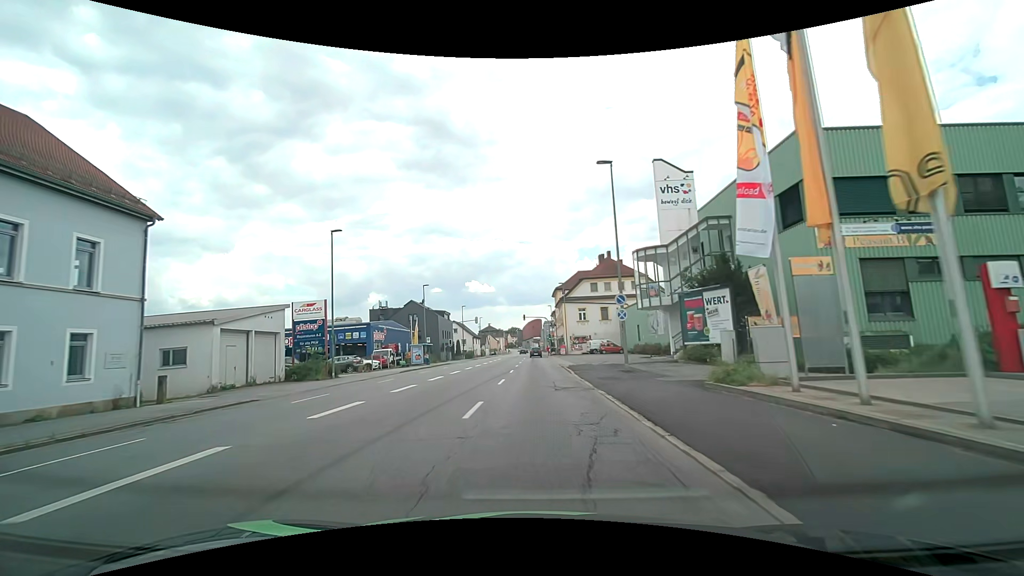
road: tertiary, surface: asphalt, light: Day
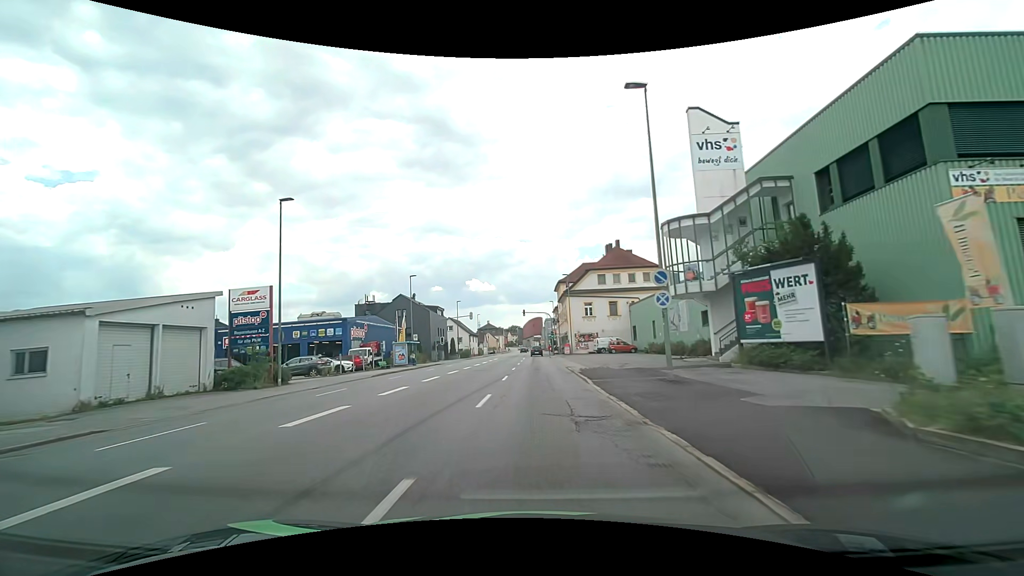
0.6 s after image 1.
(0.0, +7.4) m; 0°
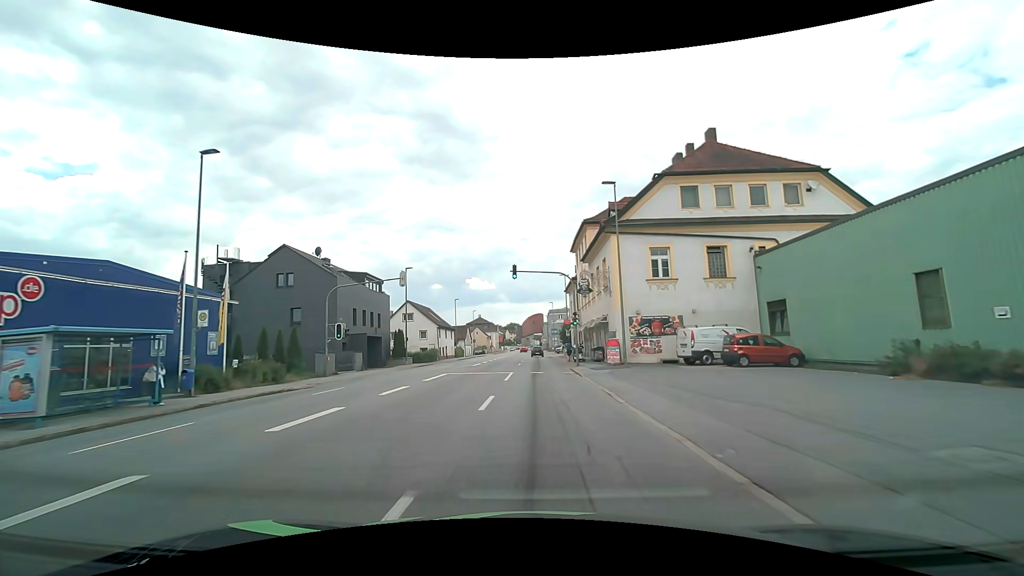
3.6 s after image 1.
(0.0, +36.6) m; 0°
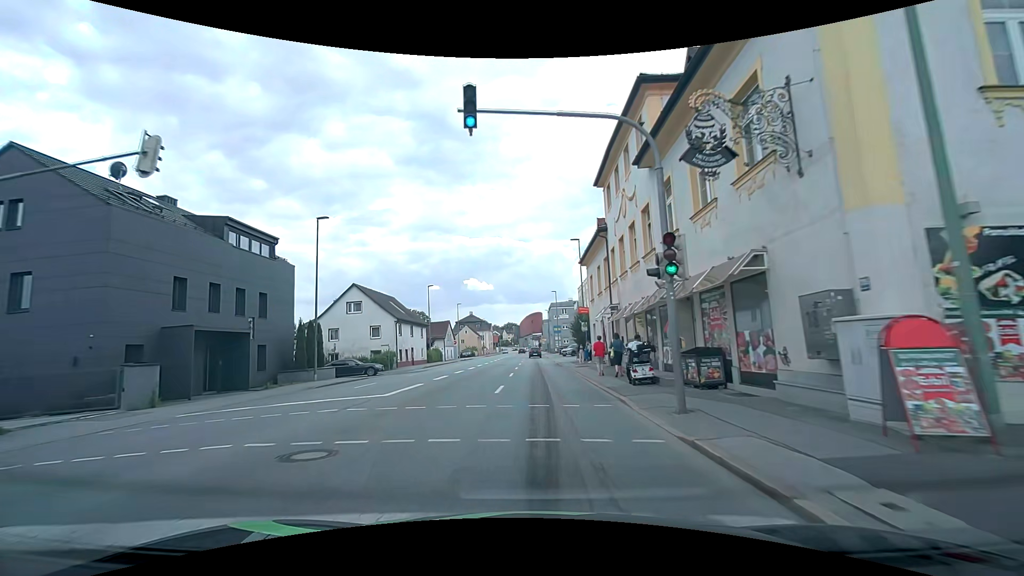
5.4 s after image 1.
(0.0, +21.6) m; 0°
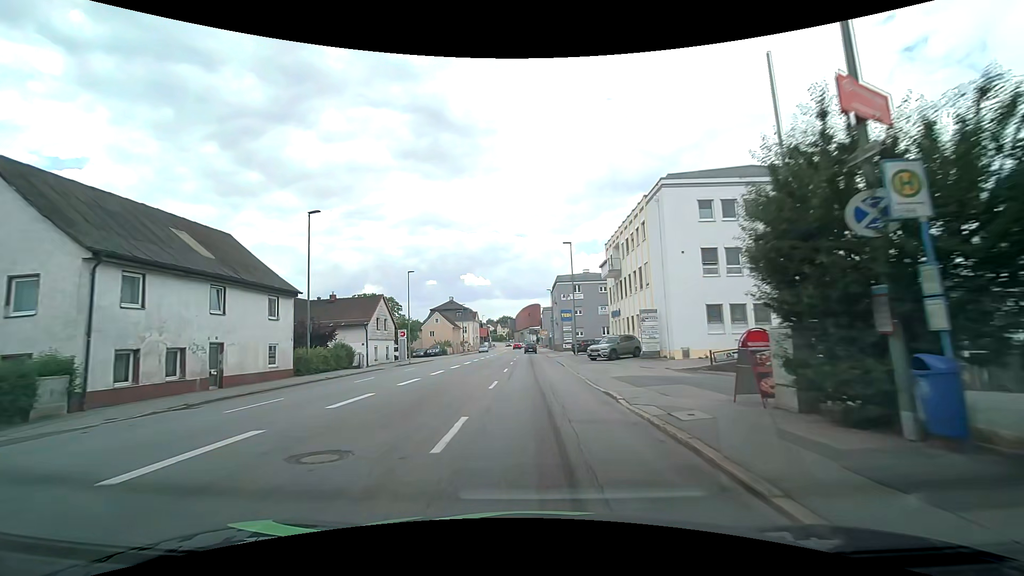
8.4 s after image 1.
(+0.1, +35.6) m; +1°
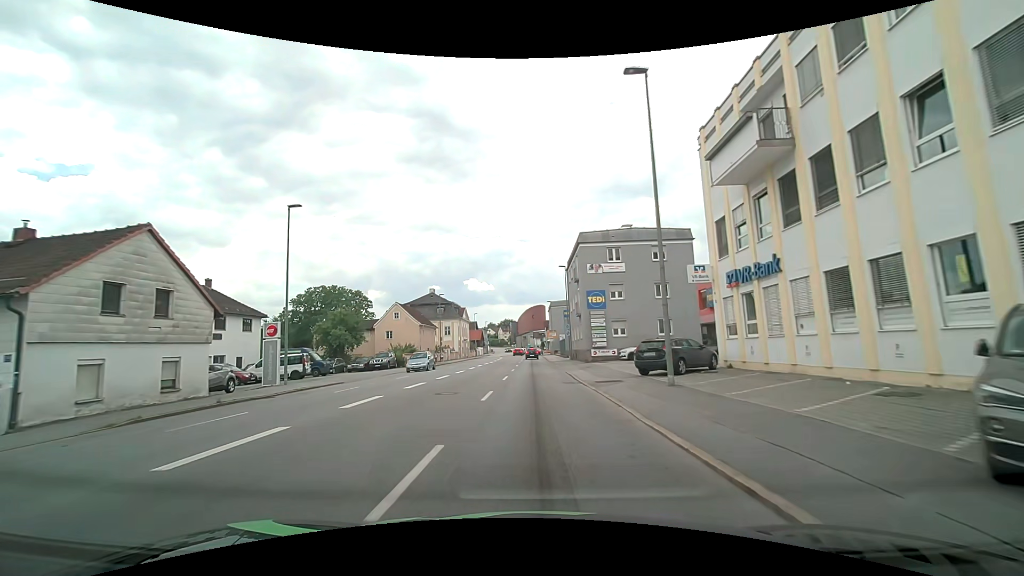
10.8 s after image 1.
(-0.3, +29.3) m; -1°
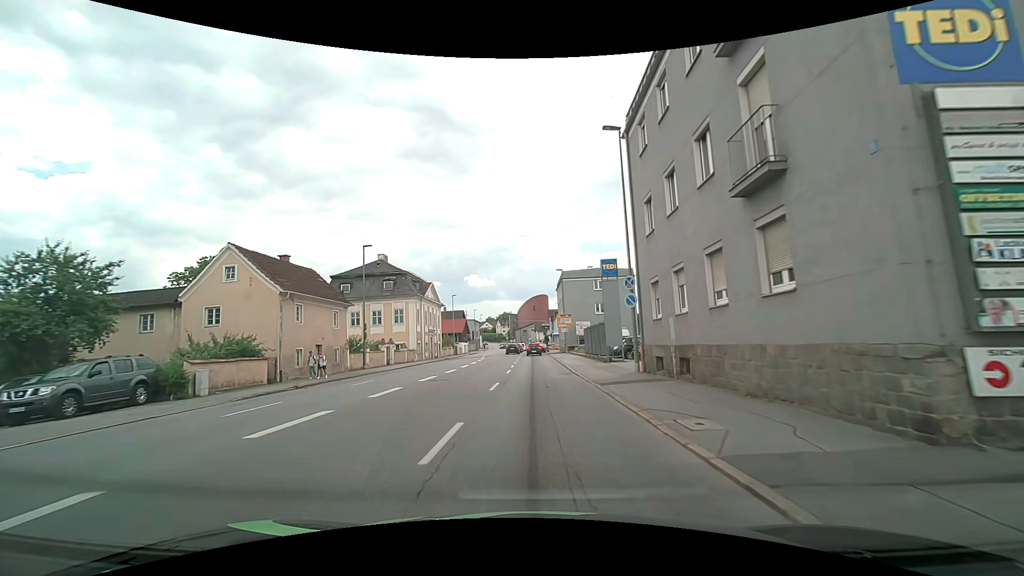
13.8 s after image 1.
(+0.2, +34.1) m; 0°
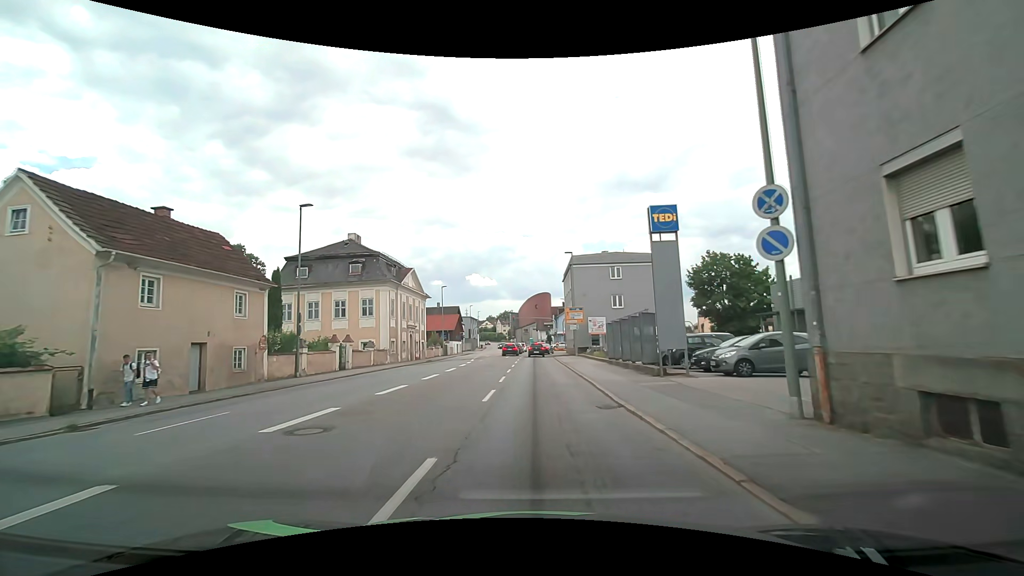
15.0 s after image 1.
(0.0, +11.6) m; 0°
